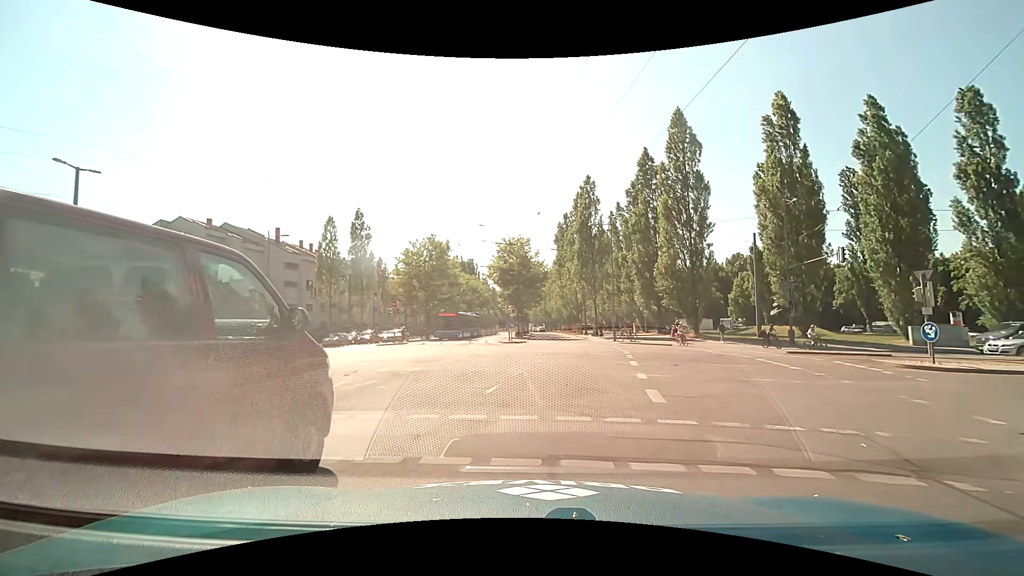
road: secondary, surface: asphalt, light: Day
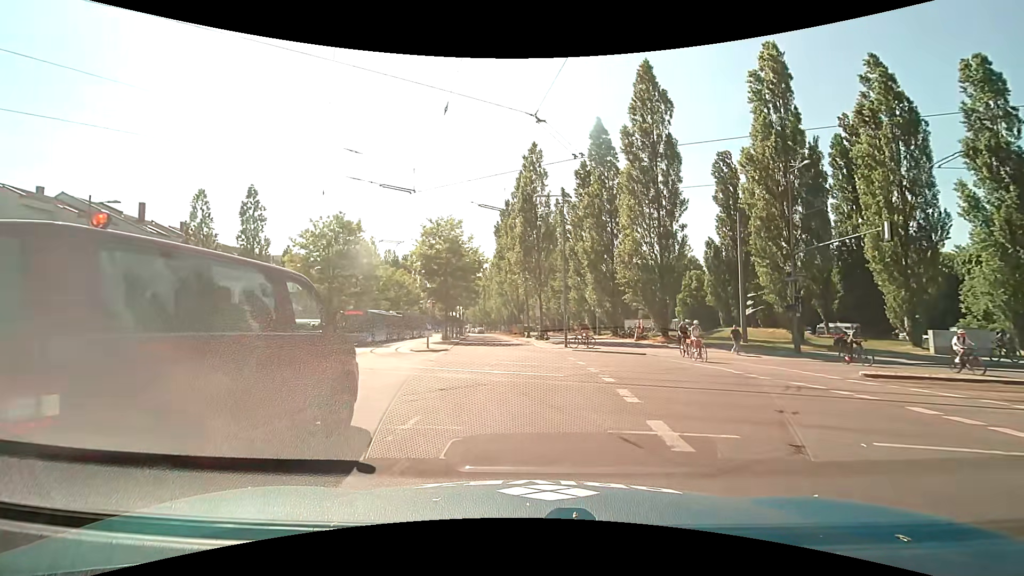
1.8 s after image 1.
(+0.7, +11.1) m; +4°
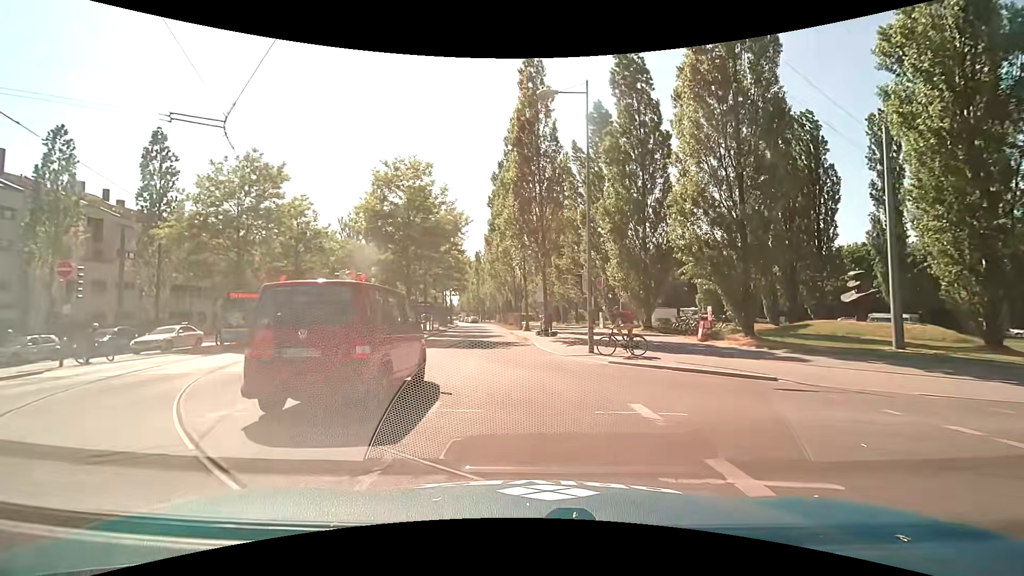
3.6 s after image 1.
(+0.5, +14.4) m; +3°
(0, +10) (-1, +20) (-2, +30) (-3, +40) (-4, +50) (-5, +60) (-7, +70) (-8, +80) (-10, +89) (-12, +99) m
